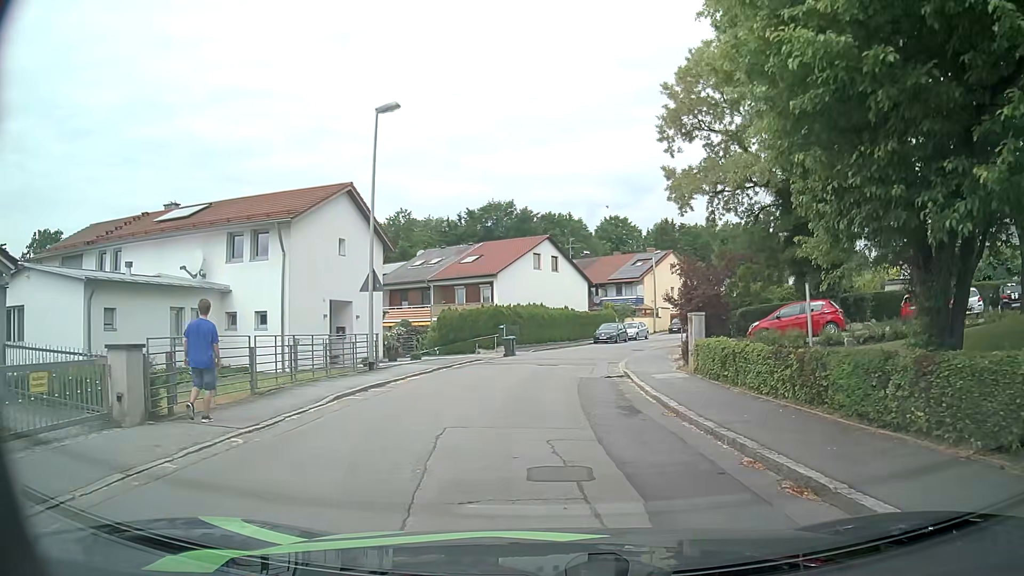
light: Day
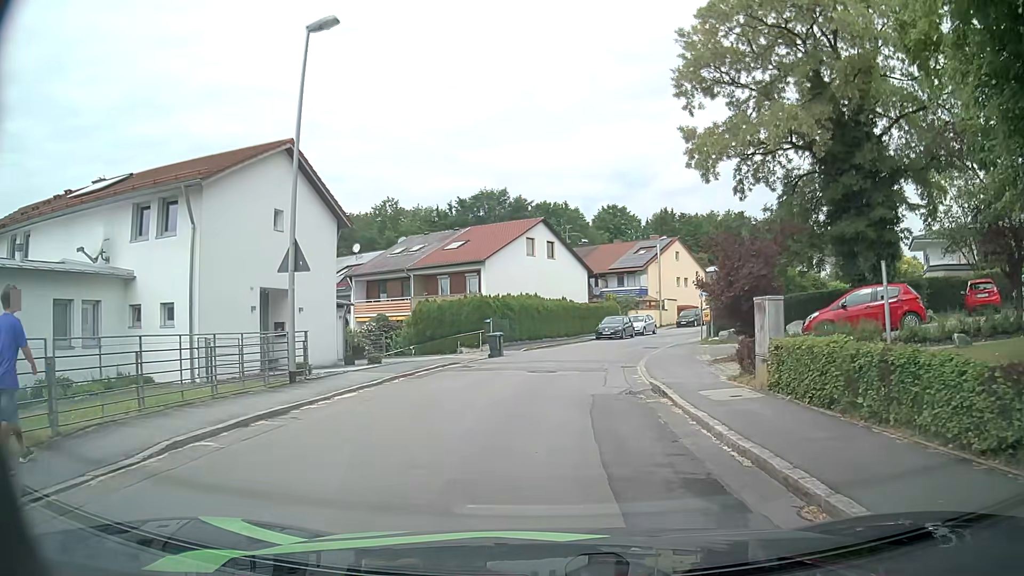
(0.0, +6.2) m; -1°
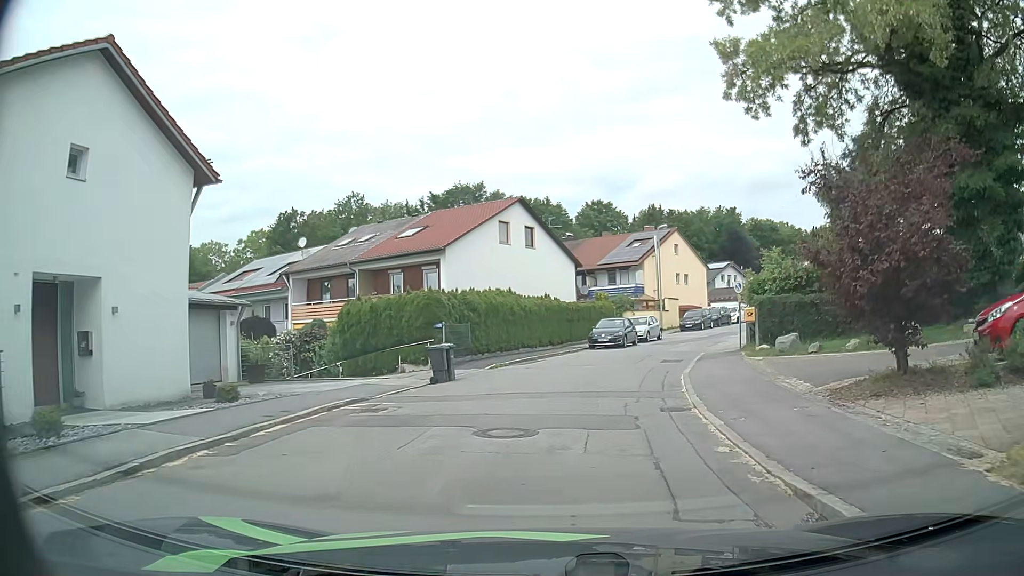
(+0.4, +9.6) m; +3°
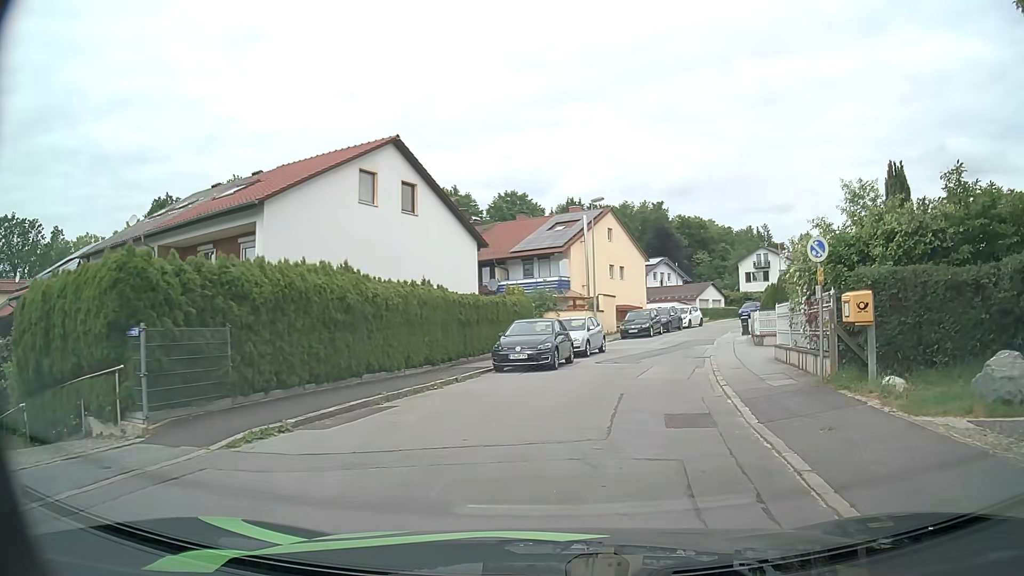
(+0.7, +13.5) m; +7°
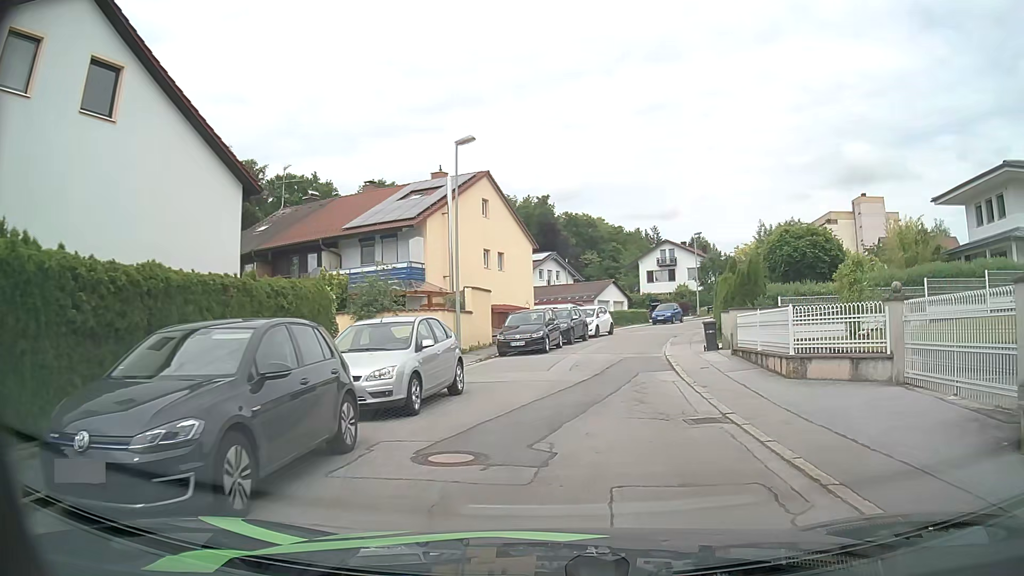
(+1.2, +14.2) m; +10°
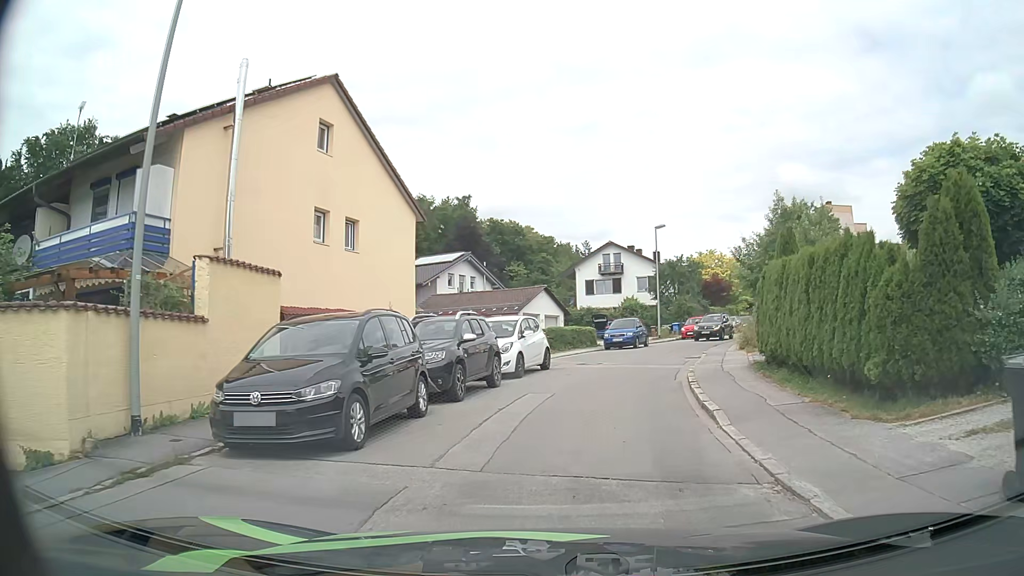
(+1.1, +16.7) m; +5°
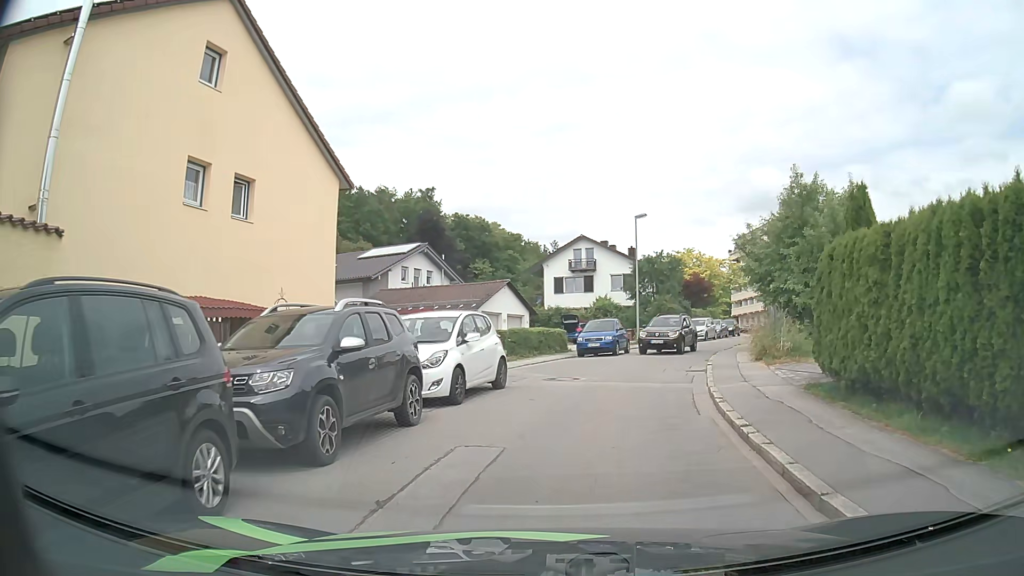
(+0.3, +5.8) m; +2°
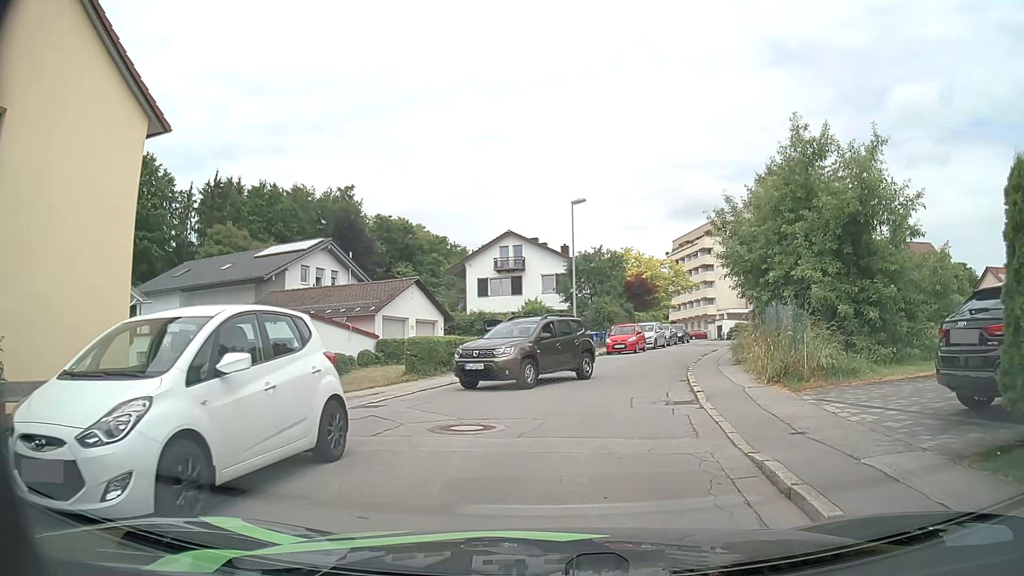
(+0.6, +7.1) m; +8°
(+1, +10) (+2, +20) (+5, +29) (+8, +39) (+12, +48) (+15, +58) (+18, +67) (+21, +77) (+21, +87) (+20, +97) m
